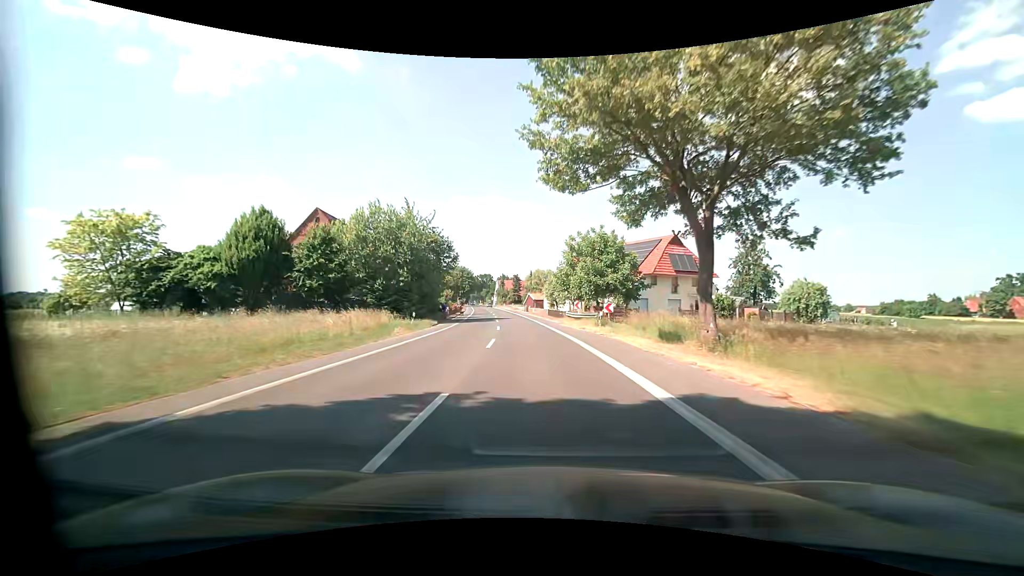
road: tertiary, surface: asphalt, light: Day
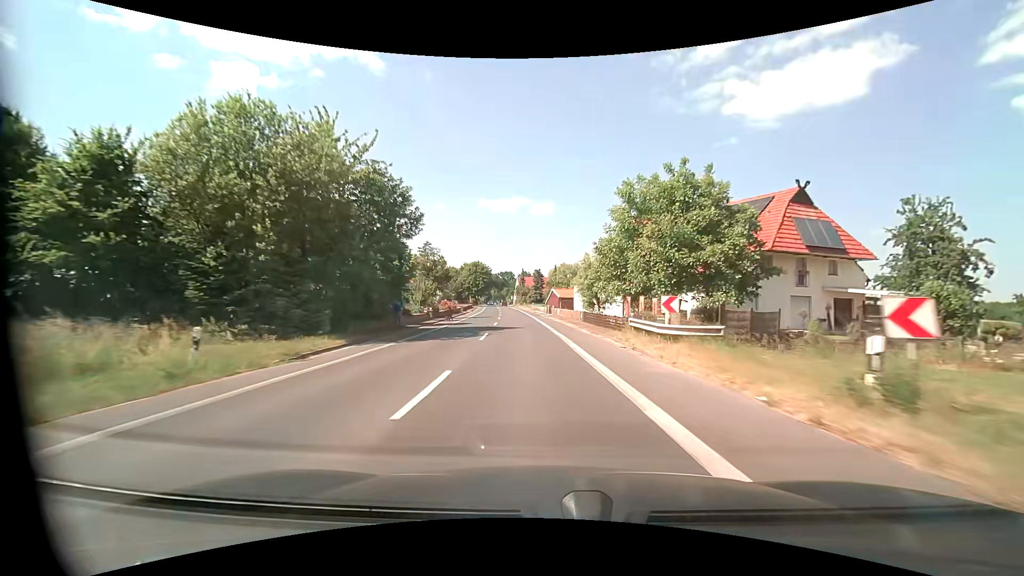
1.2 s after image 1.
(-0.6, +22.2) m; -3°
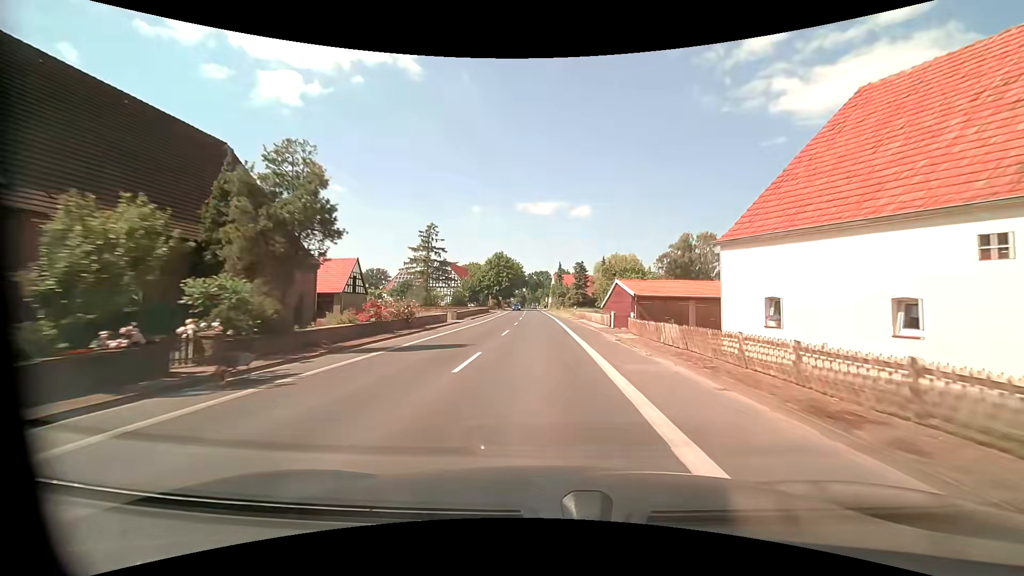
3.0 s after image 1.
(-1.5, +33.2) m; -5°
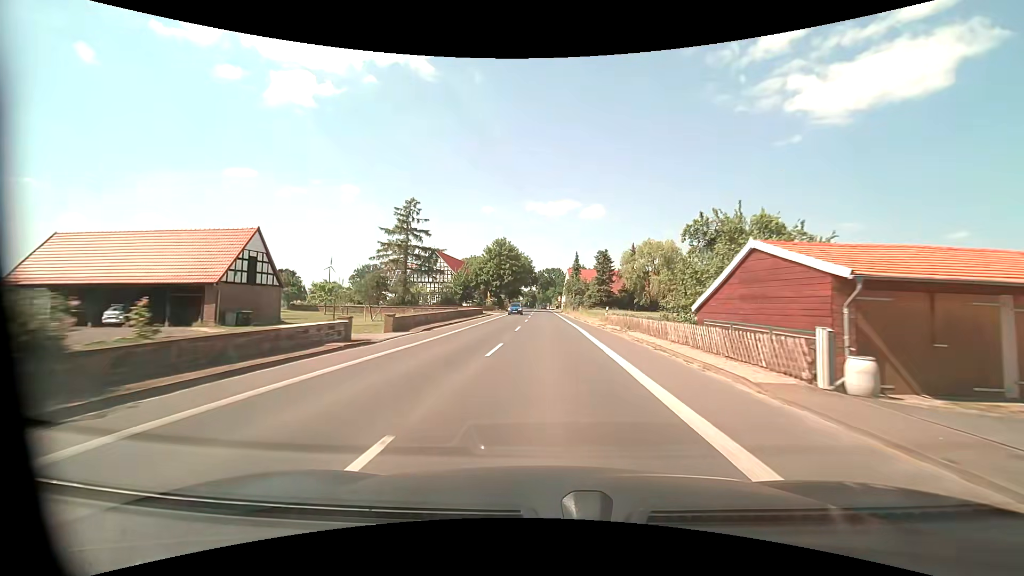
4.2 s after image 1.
(-0.2, +22.2) m; -1°
(0, +10) (0, +20) (0, +30) (0, +40) (0, +50) (0, +60) (0, +70) (0, +80) (0, +90) (0, +100) m
